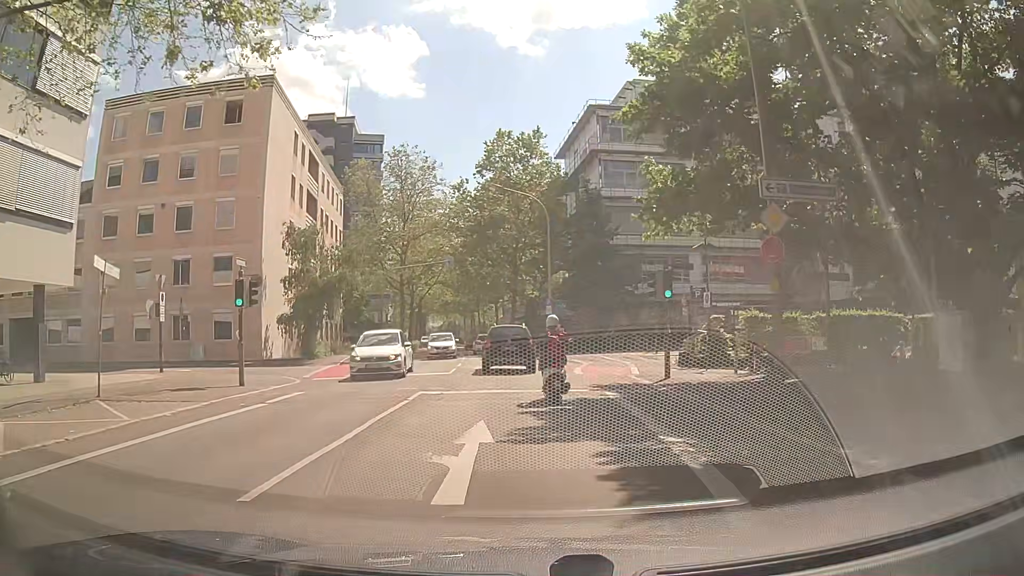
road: secondary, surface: asphalt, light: Day
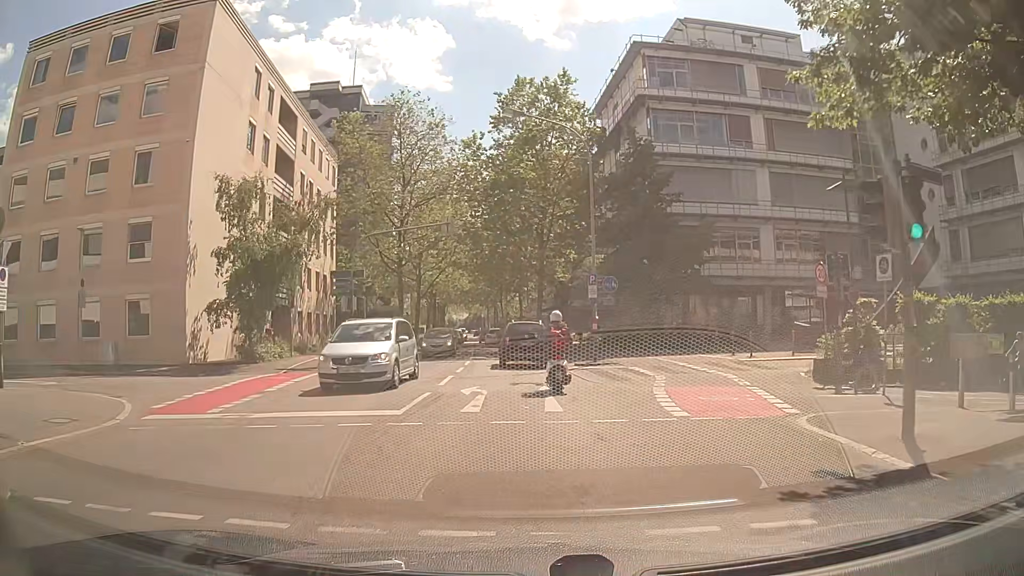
(+0.1, +12.3) m; -1°
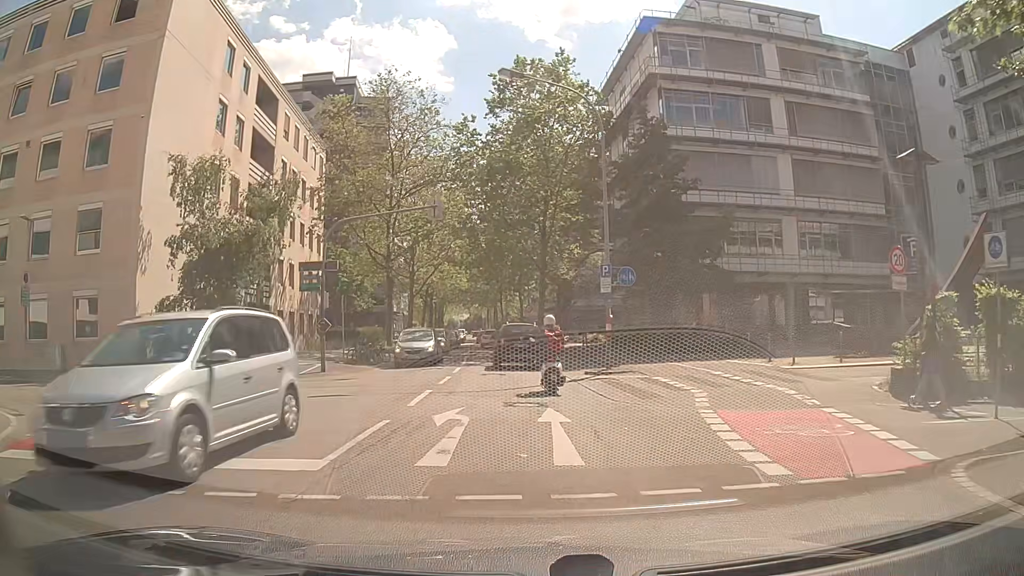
(0.0, +4.2) m; -1°
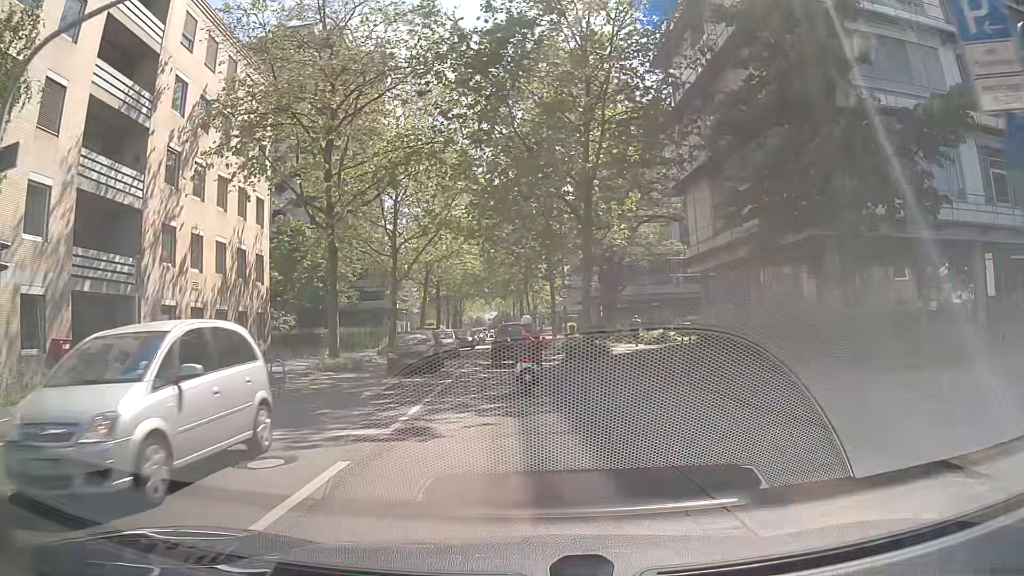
(+0.1, +17.8) m; -2°
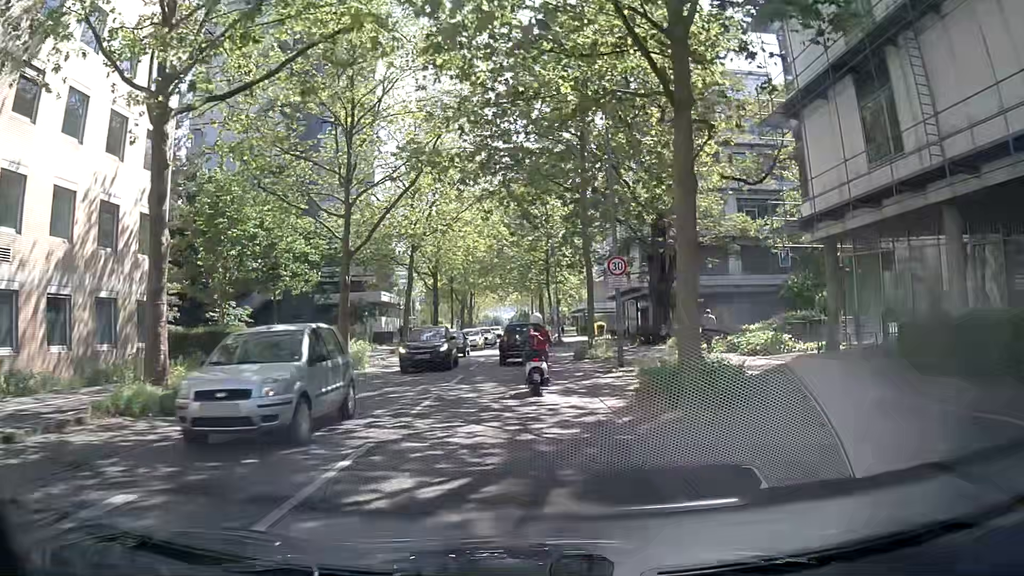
(-0.2, +14.5) m; -2°
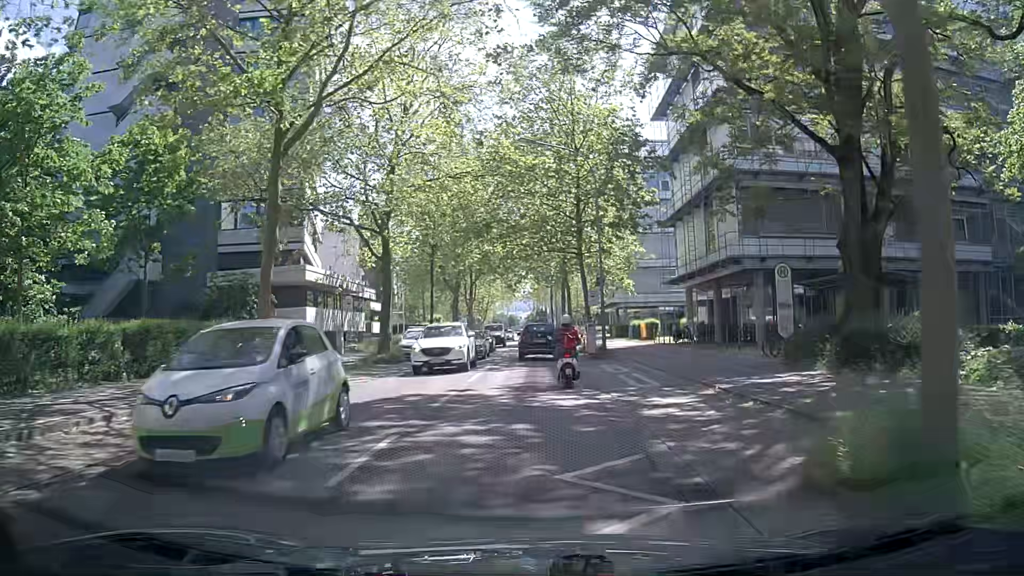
(+0.1, +23.5) m; -1°
